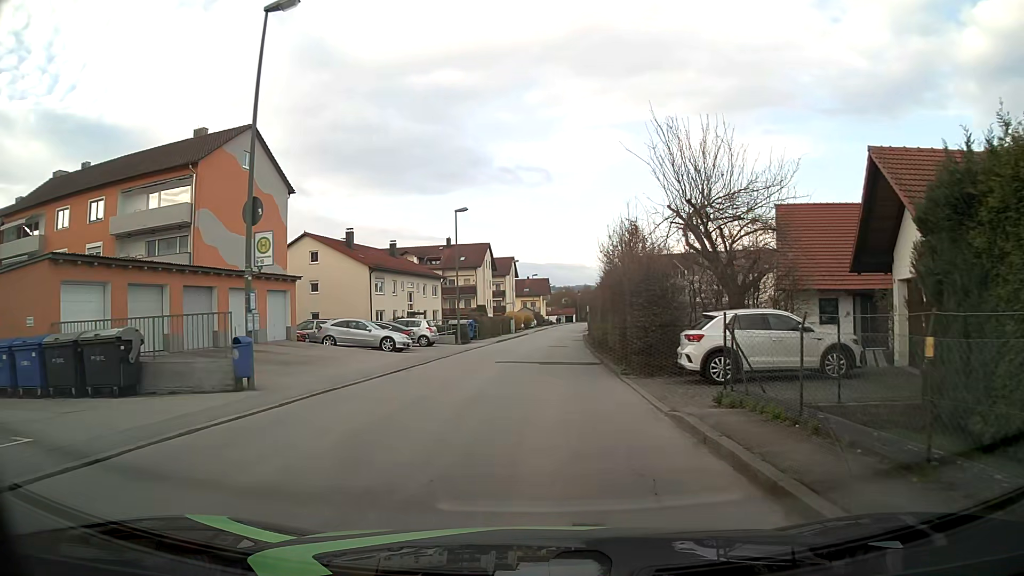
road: unclassified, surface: asphalt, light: Day
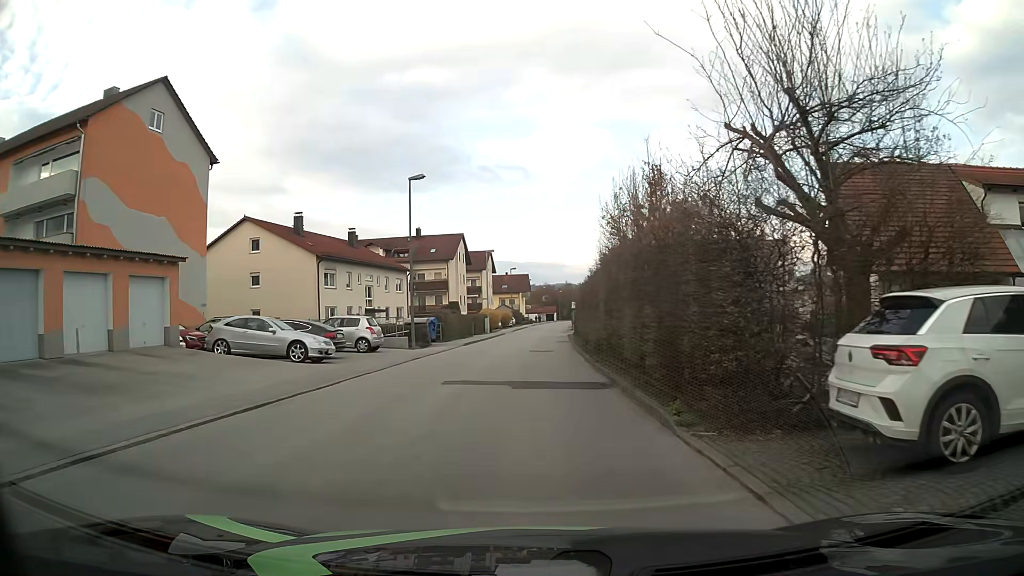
(+0.2, +9.0) m; +2°
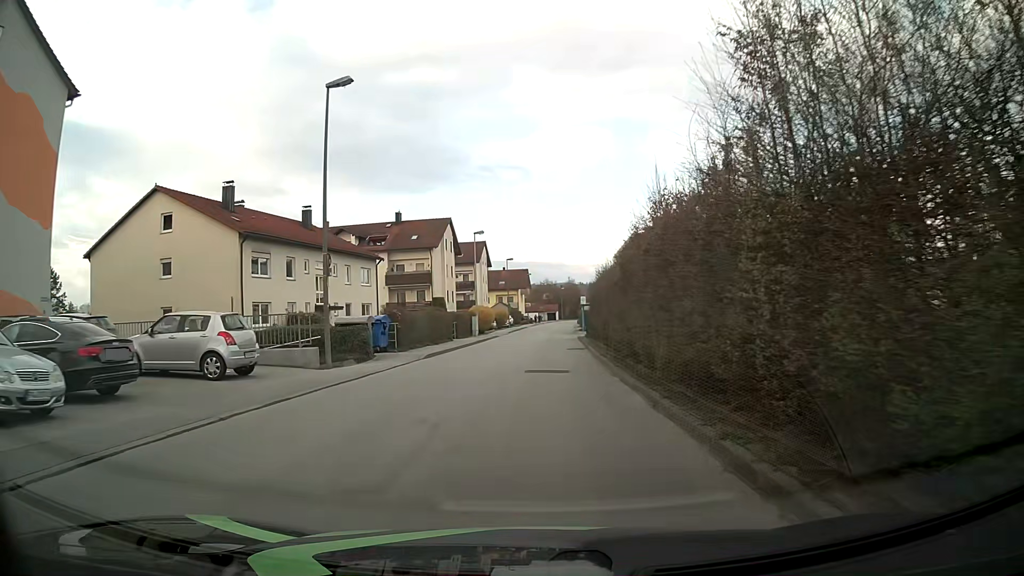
(0.0, +13.4) m; 0°
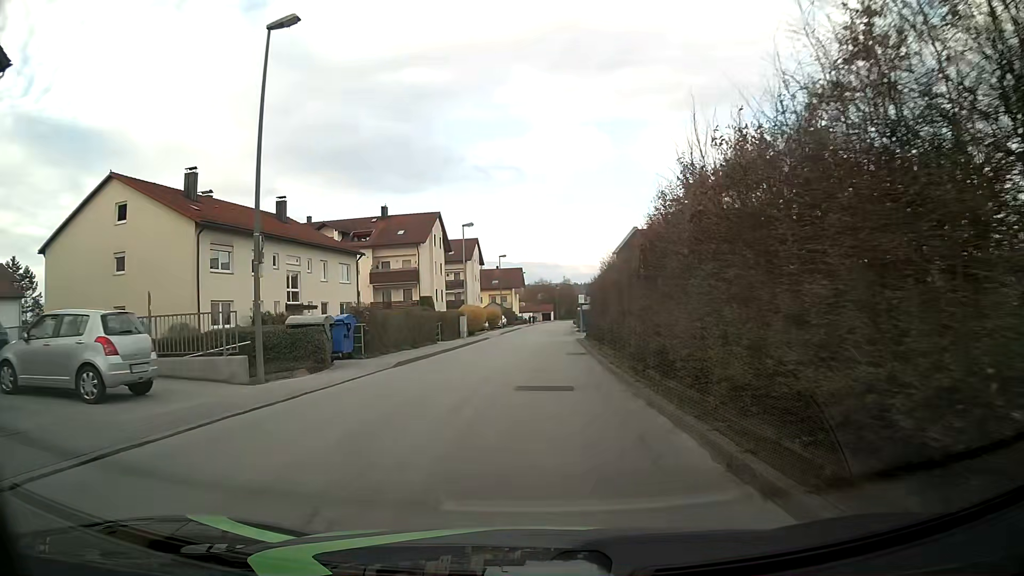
(0.0, +4.5) m; 0°
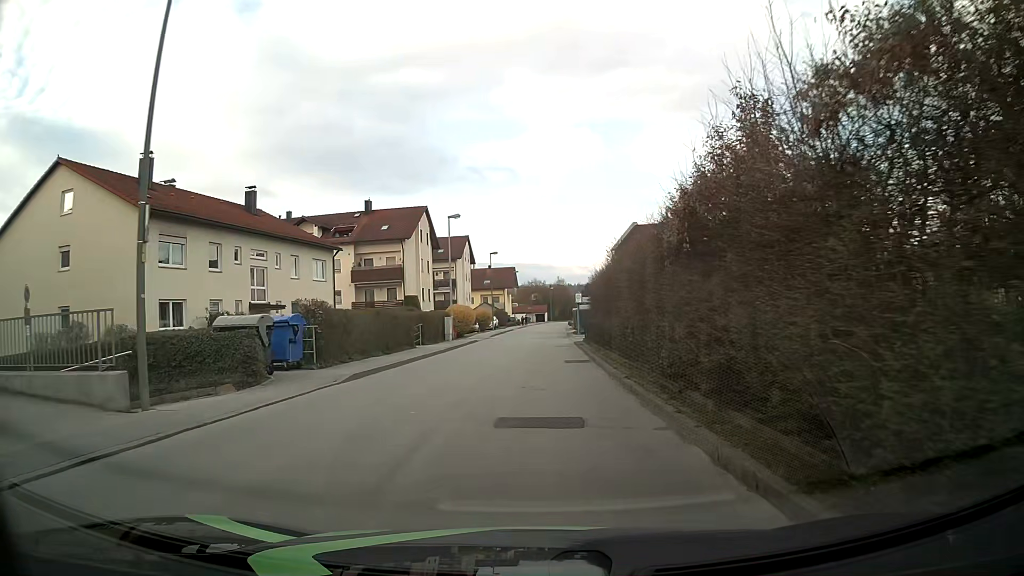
(0.0, +4.5) m; 0°
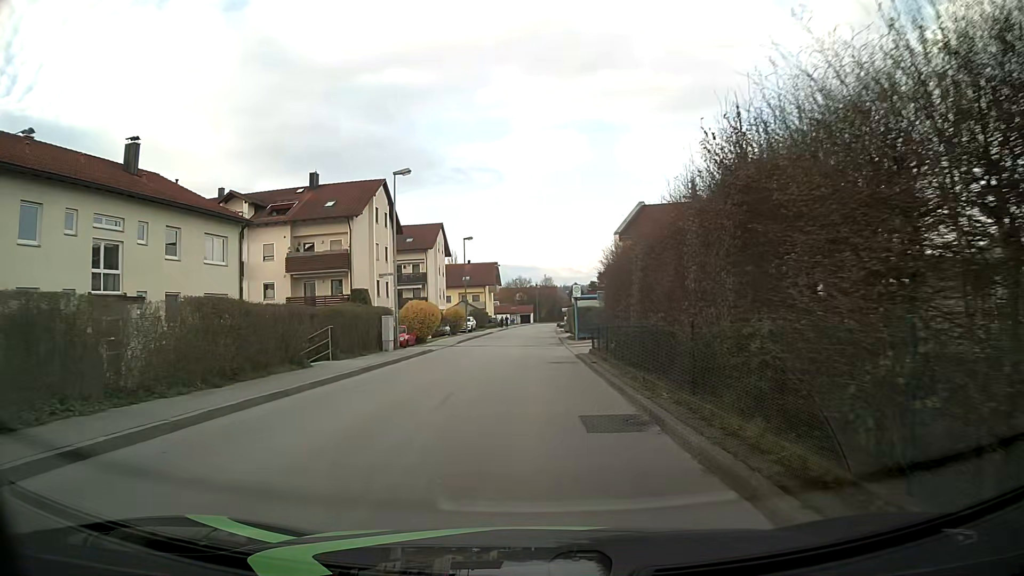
(+0.2, +13.4) m; +2°
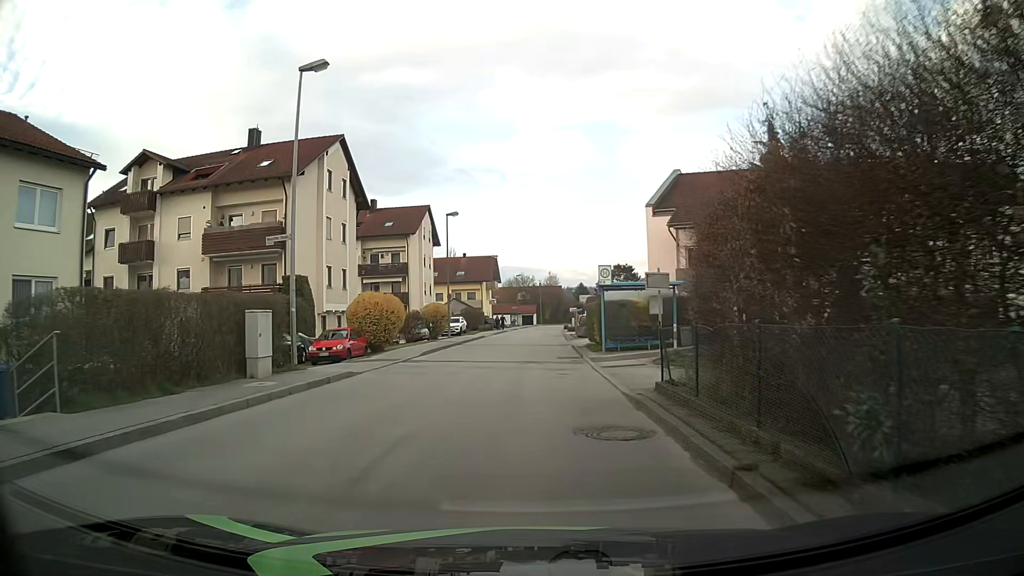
(0.0, +13.5) m; 0°
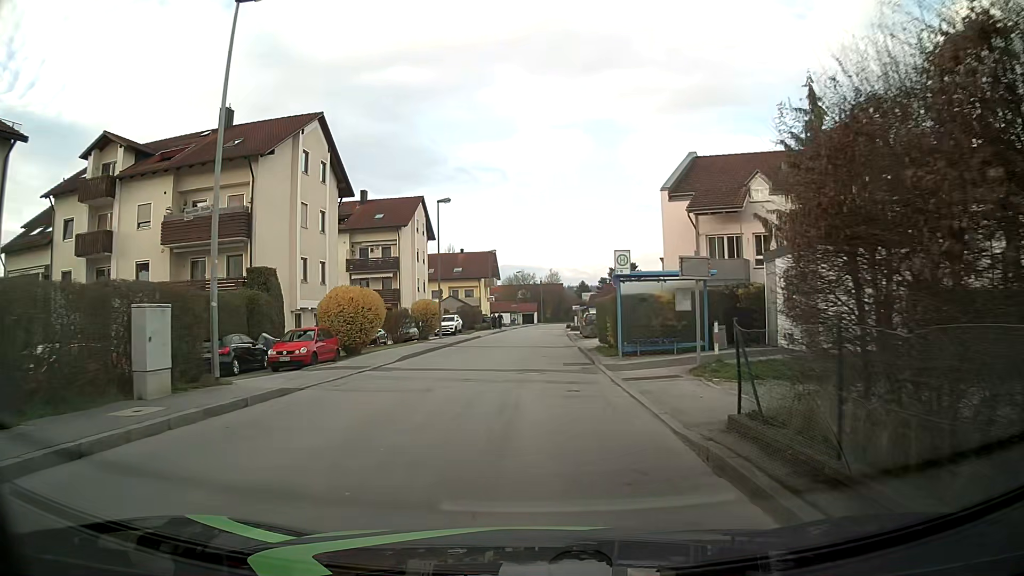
(0.0, +4.5) m; -1°
(0, +10) (0, +20) (+1, +30) (+1, +40) (+1, +50) (+2, +60) (+2, +70) (+2, +80) (+3, +90) (+4, +100) m
